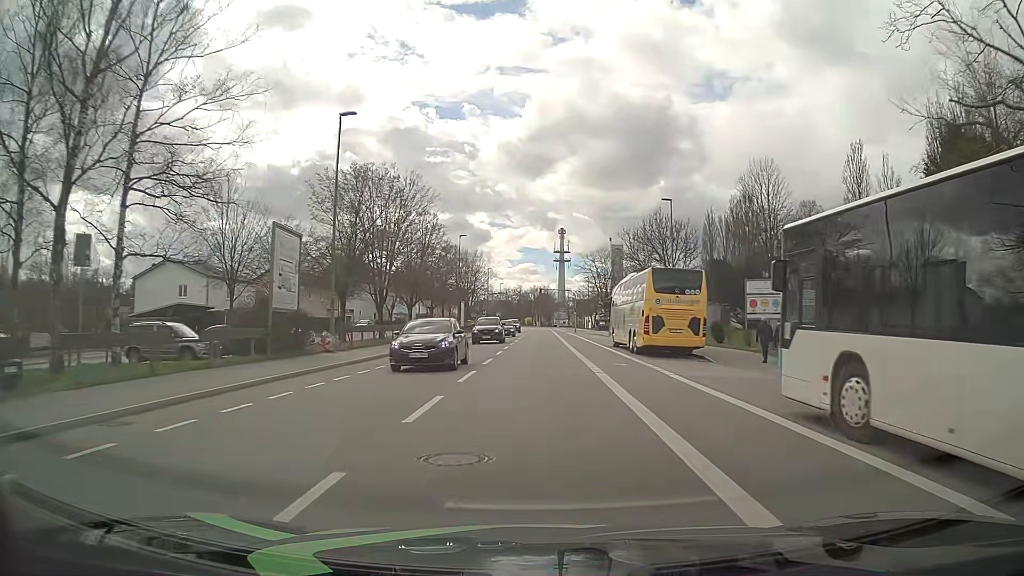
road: tertiary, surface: asphalt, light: Day
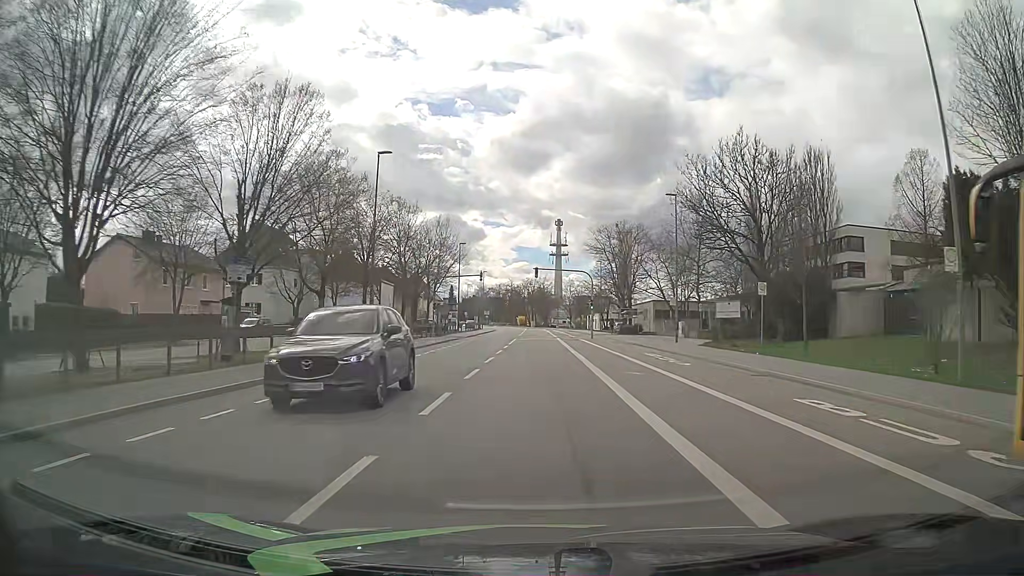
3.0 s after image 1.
(+0.4, +35.2) m; +1°
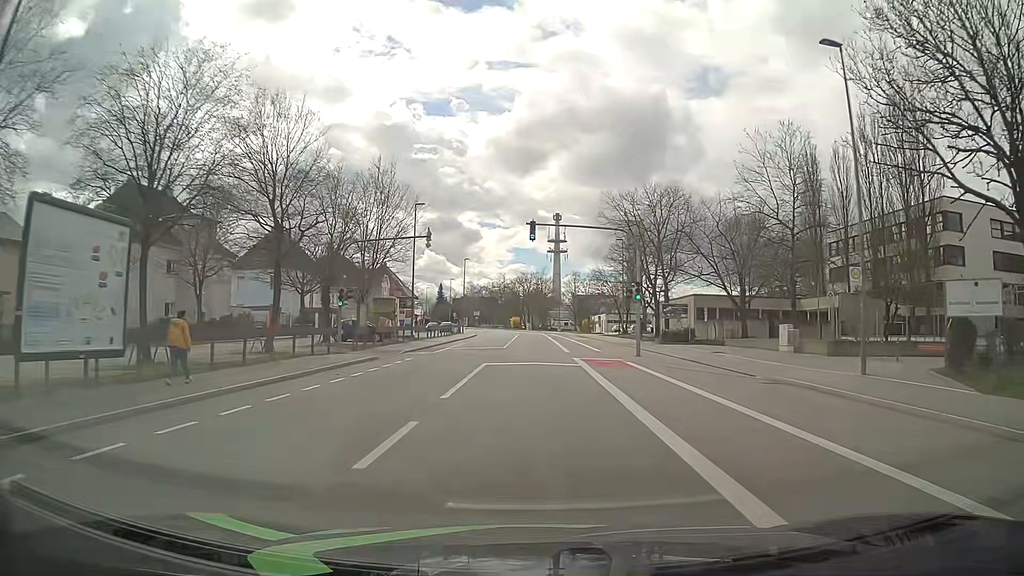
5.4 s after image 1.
(+0.1, +27.4) m; 0°
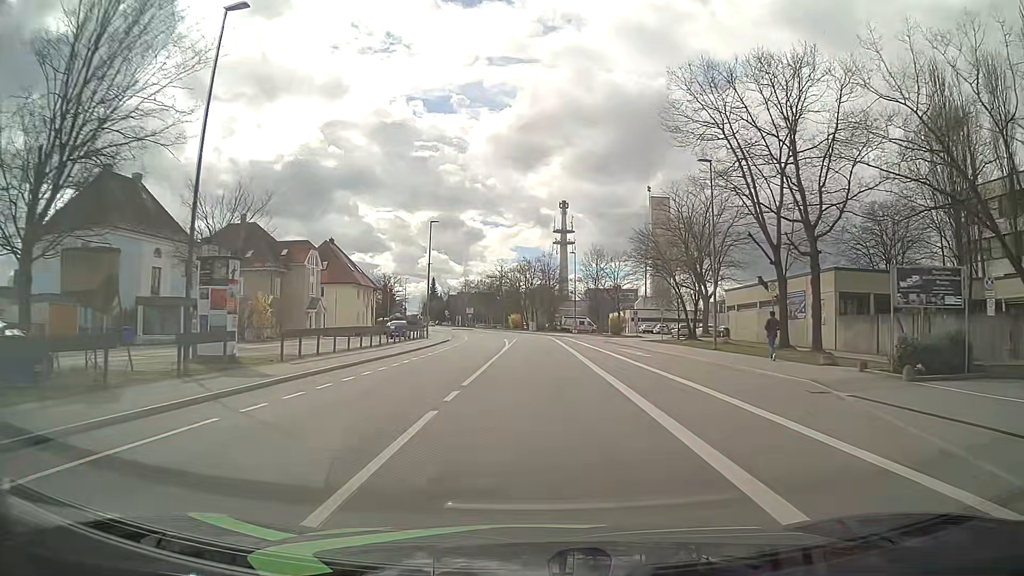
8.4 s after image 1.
(-0.2, +34.2) m; -1°
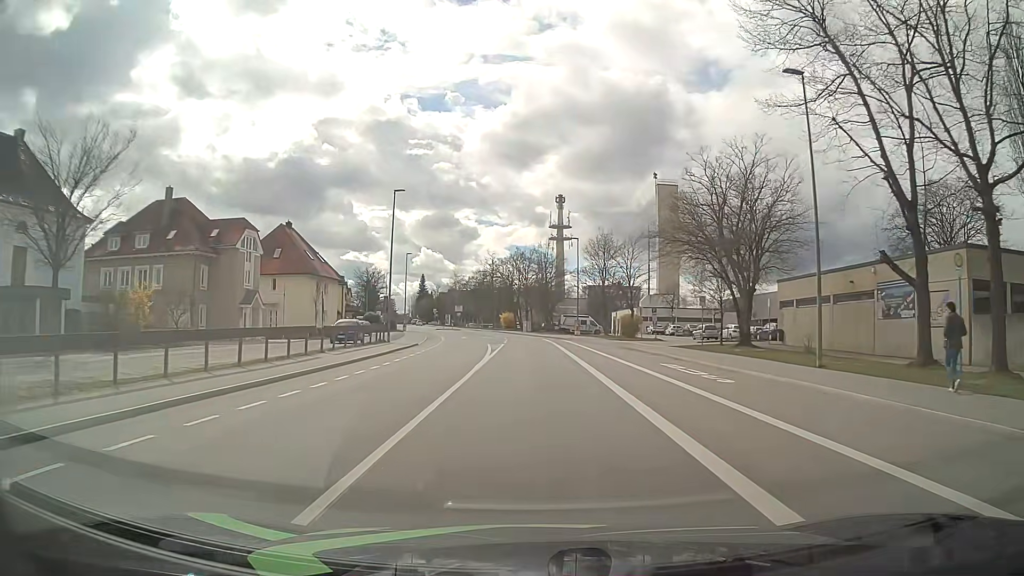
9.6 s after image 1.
(+0.1, +14.0) m; 0°
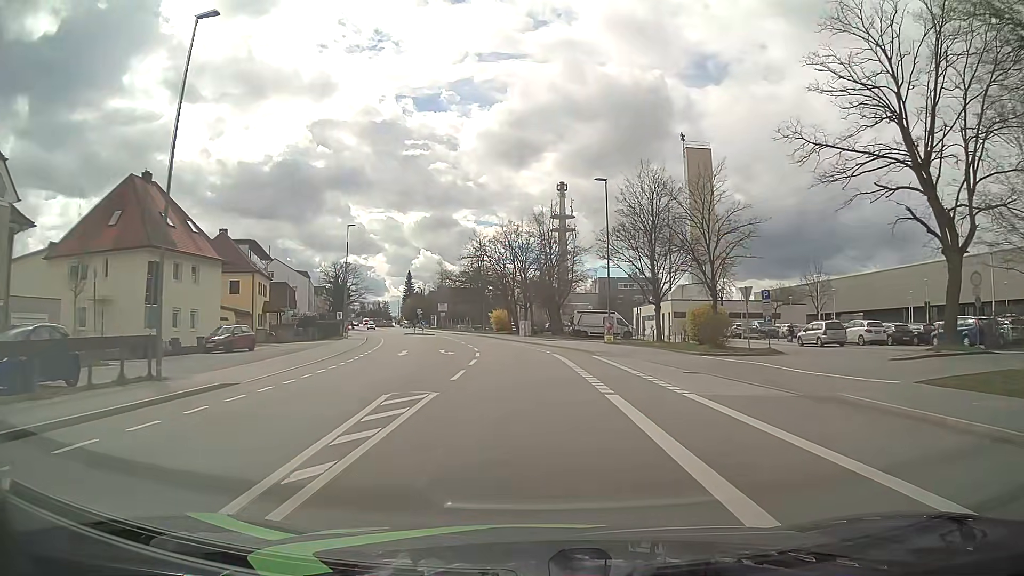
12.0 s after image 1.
(+0.1, +28.9) m; 0°
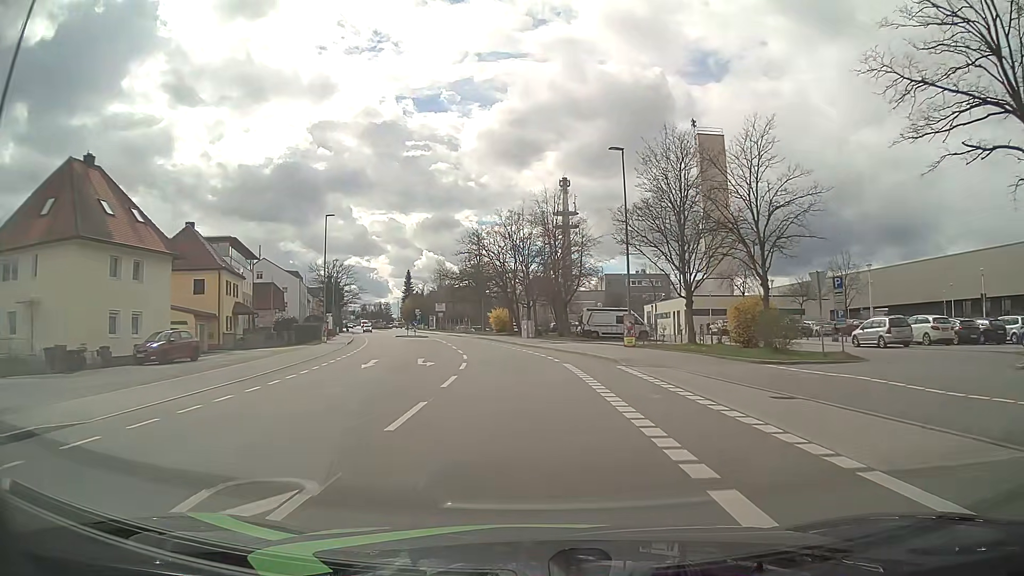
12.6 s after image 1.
(0.0, +7.4) m; 0°
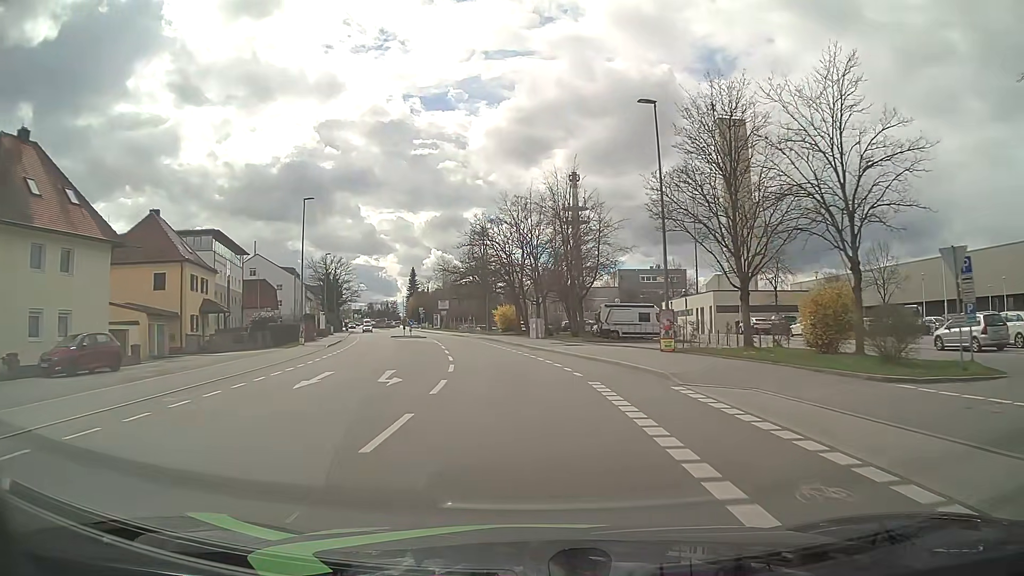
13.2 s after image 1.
(-0.1, +7.5) m; -1°
(0, +10) (-1, +20) (-2, +30) (-3, +40) (-5, +50) (-7, +59) (-10, +69) (-12, +79) (-15, +89) (-17, +98) m
